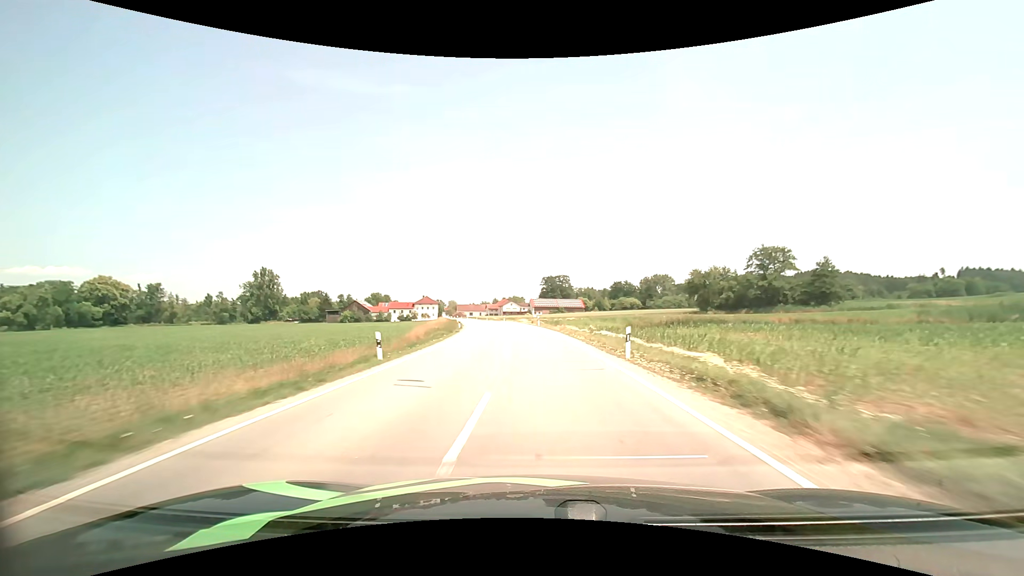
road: secondary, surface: asphalt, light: Day
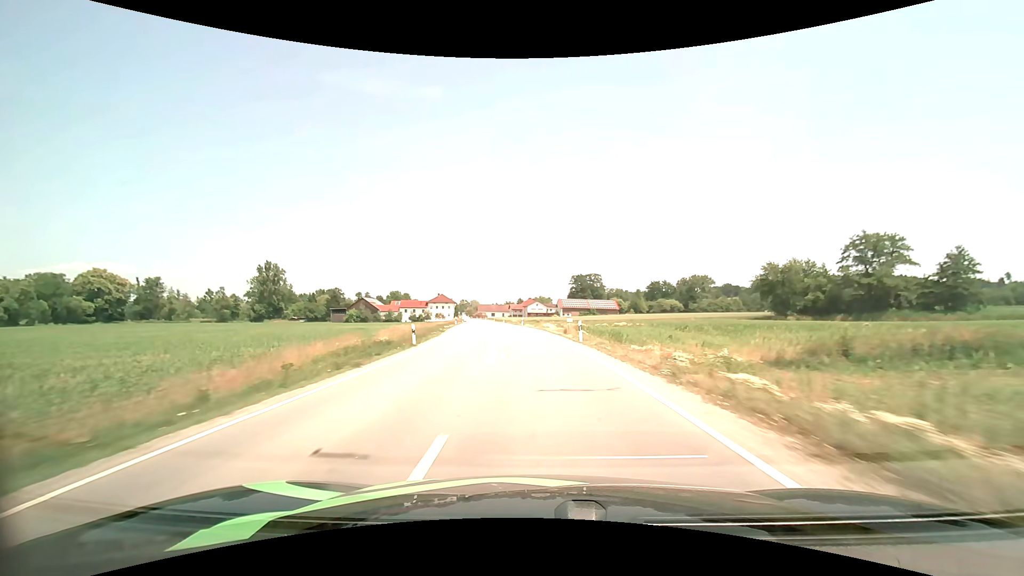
(-0.6, +25.5) m; -3°
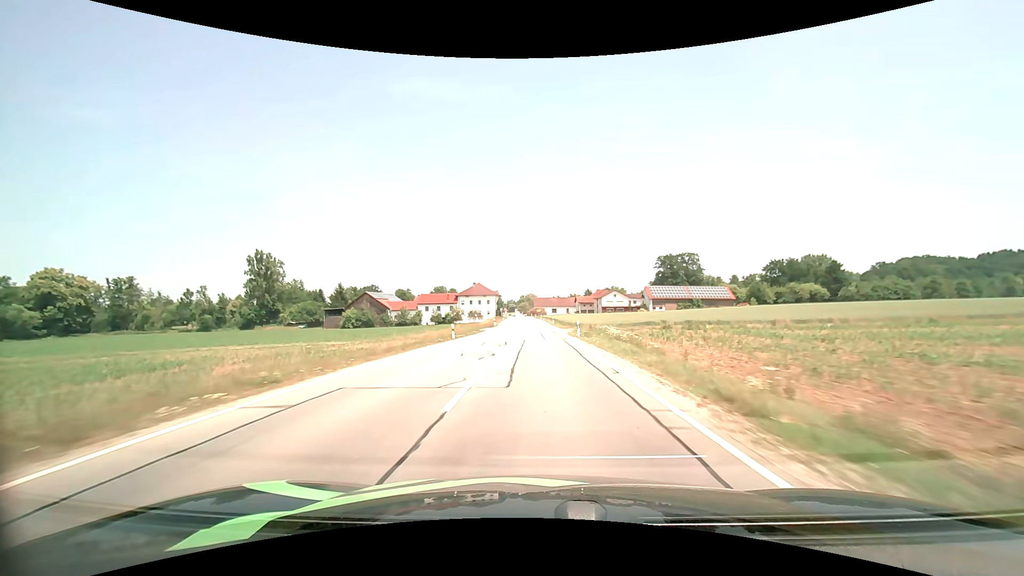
(-5.0, +64.0) m; -7°
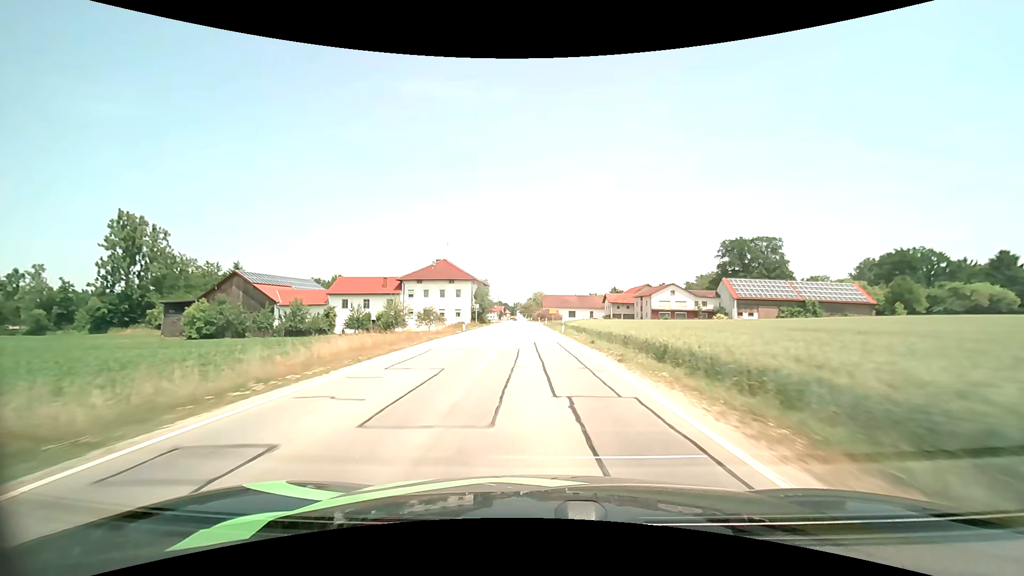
(-1.0, +63.4) m; -1°
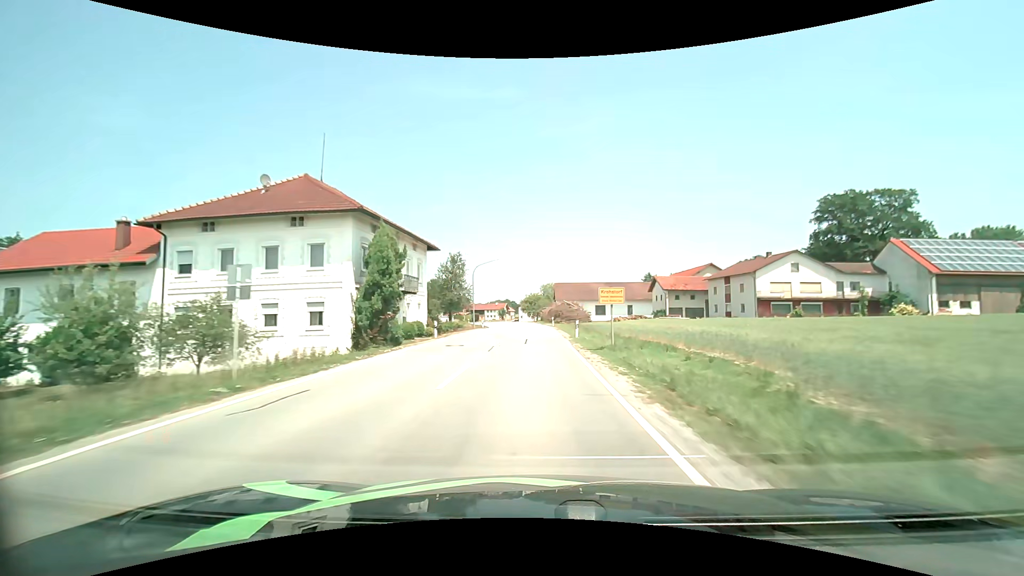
(-0.4, +48.0) m; -1°
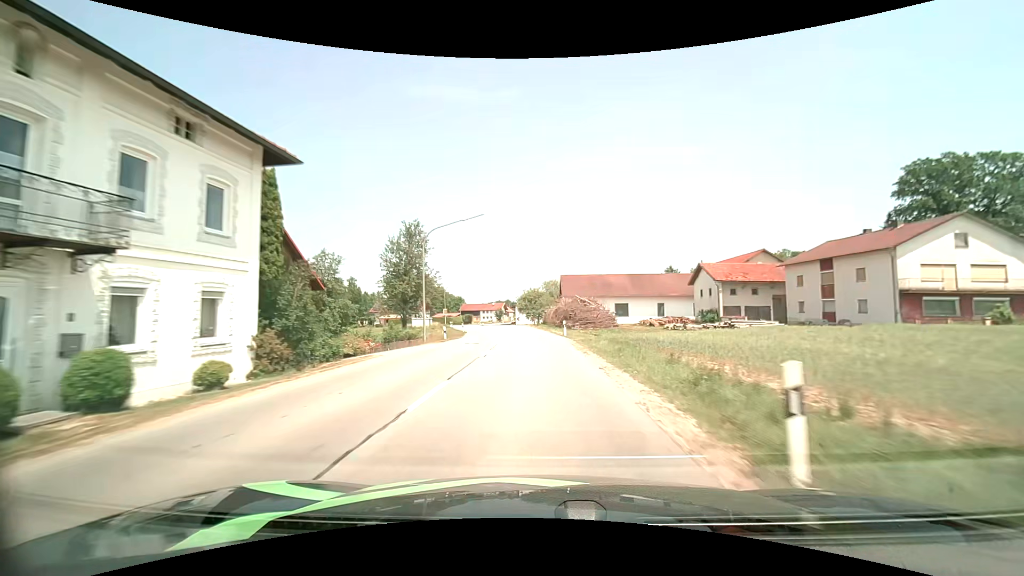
(-0.1, +22.9) m; 0°
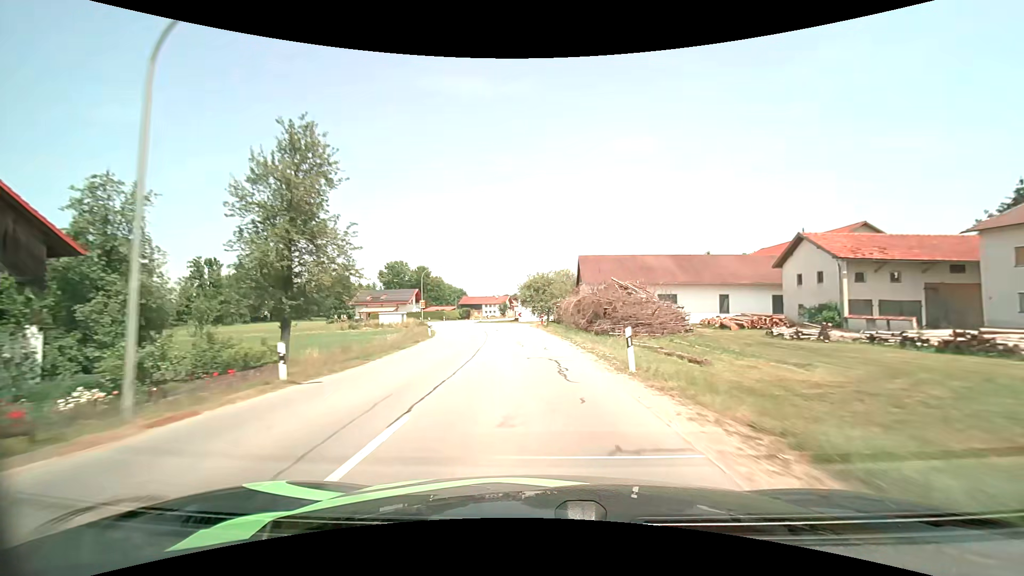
(-0.2, +21.2) m; -1°
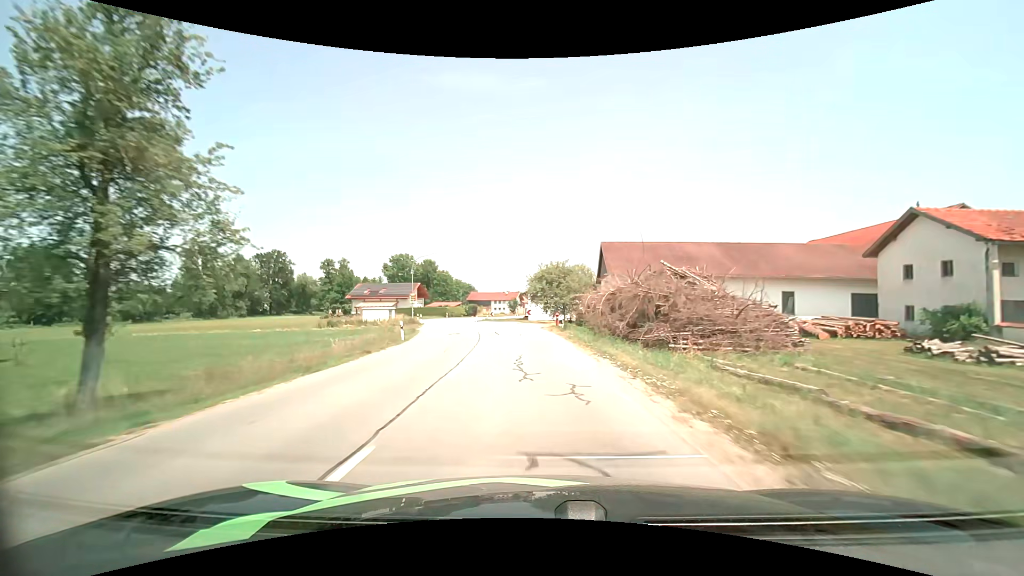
(-0.1, +10.1) m; -1°
